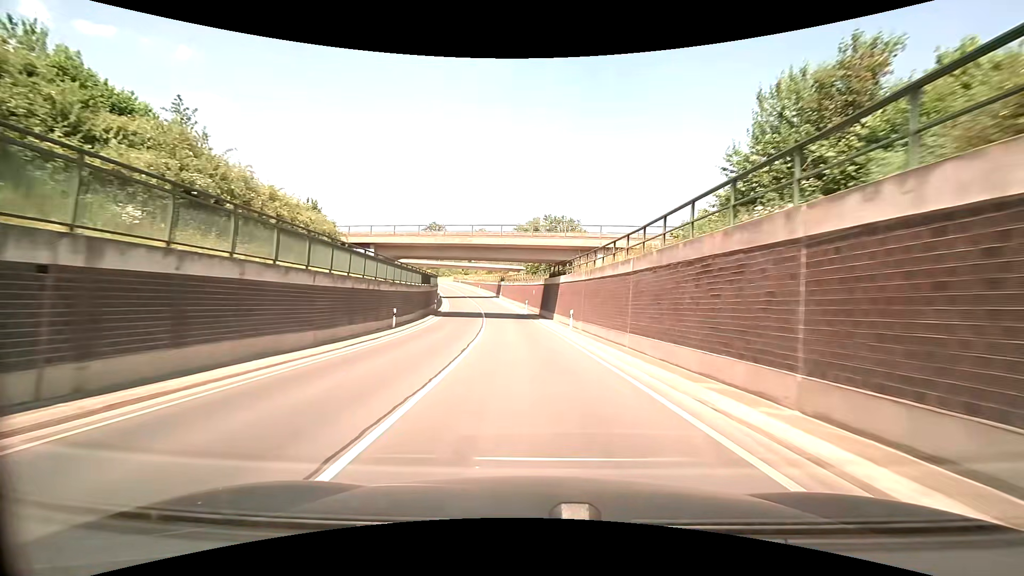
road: secondary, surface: asphalt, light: Day
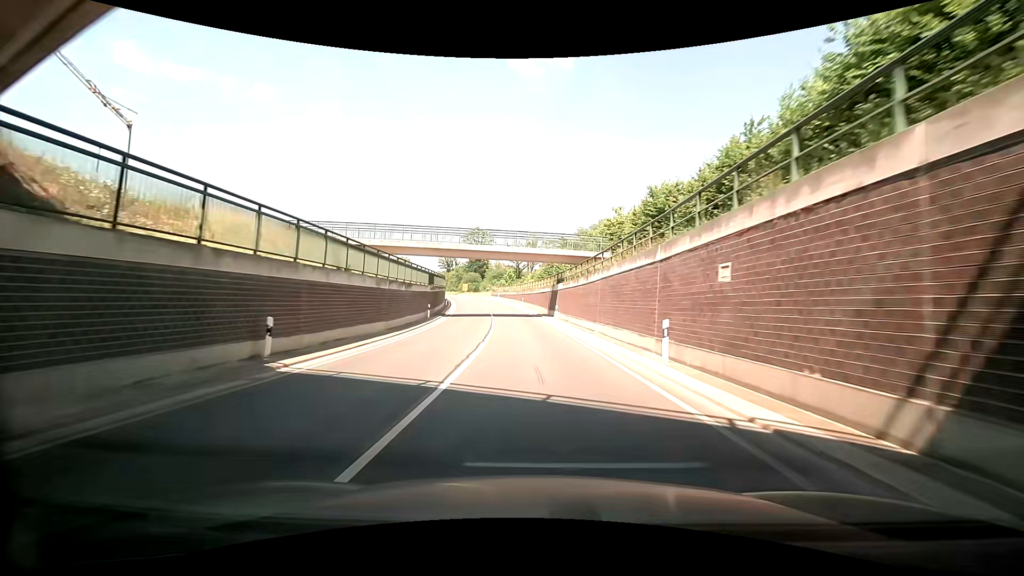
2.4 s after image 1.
(-2.6, +42.2) m; -7°
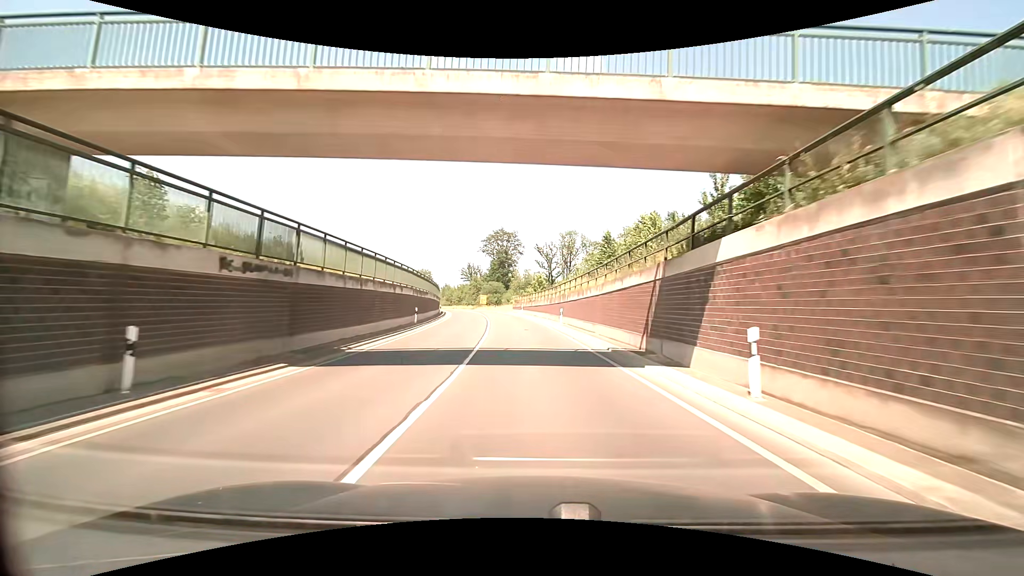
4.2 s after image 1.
(-0.5, +31.2) m; -3°
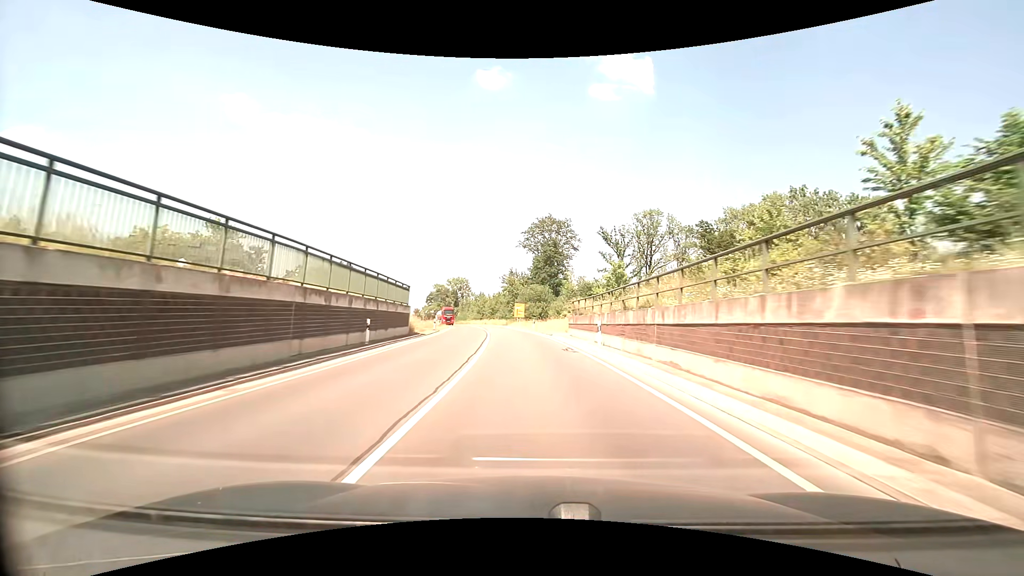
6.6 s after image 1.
(-1.9, +39.7) m; -6°
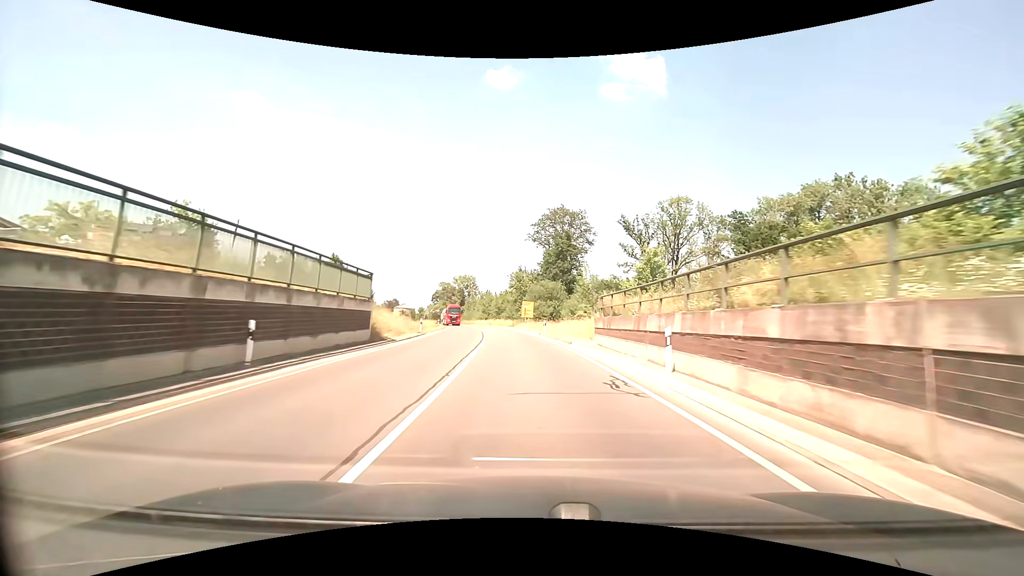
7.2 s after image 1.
(-0.1, +9.7) m; -1°
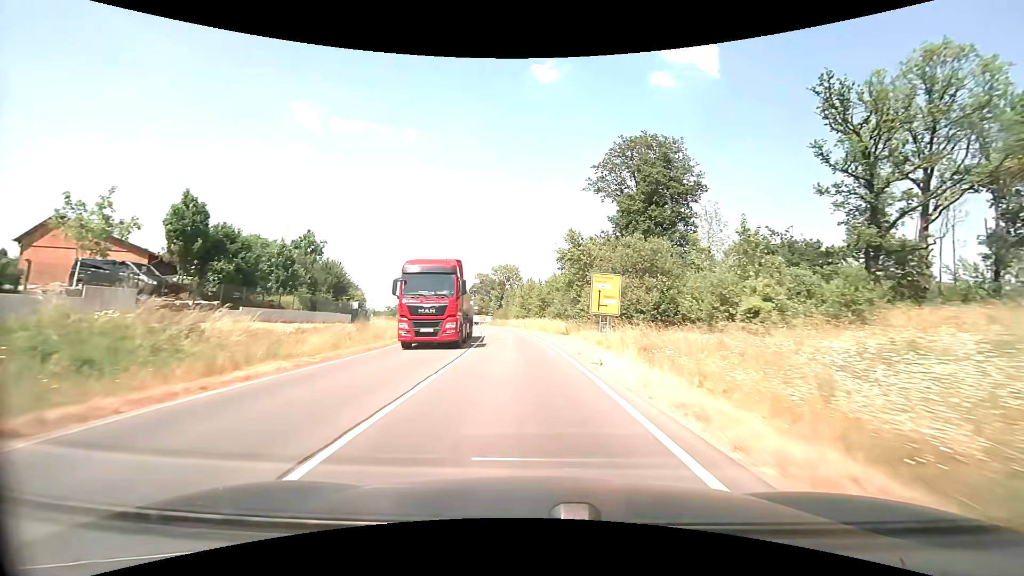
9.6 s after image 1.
(-1.4, +38.1) m; -5°
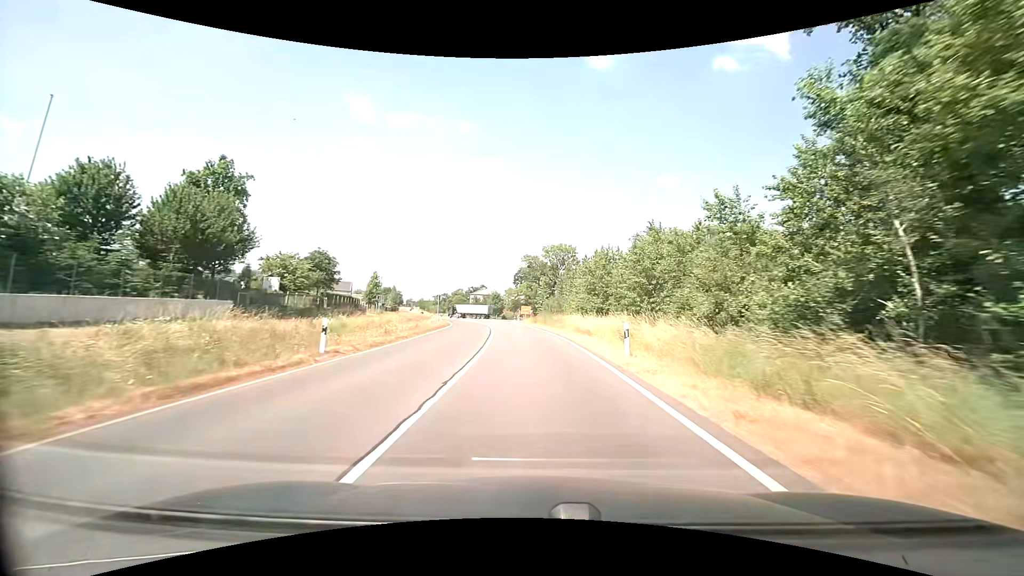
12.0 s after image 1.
(-2.1, +36.4) m; -7°
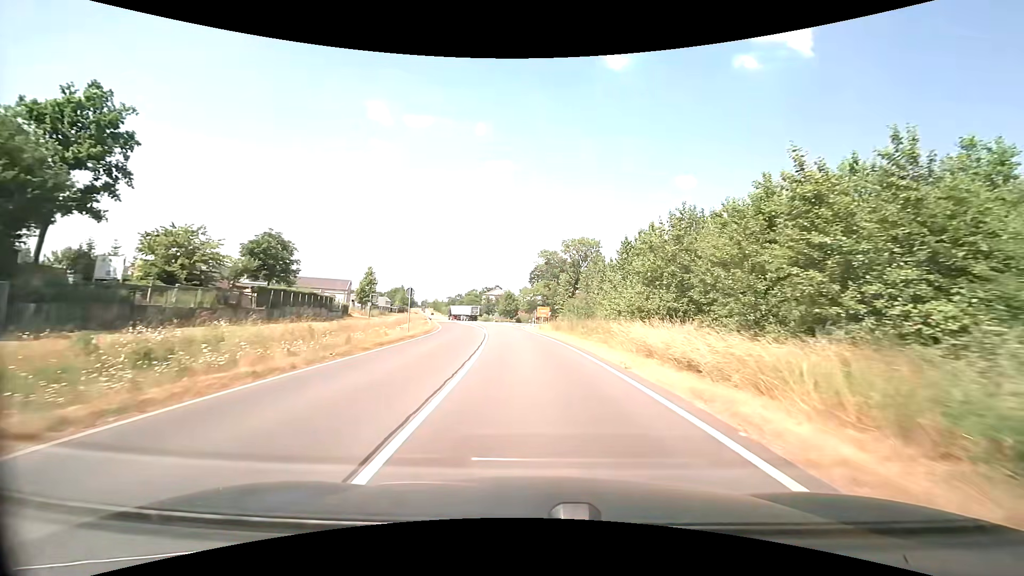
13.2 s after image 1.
(-0.2, +16.4) m; -2°
(0, +10) (0, +20) (-1, +30) (-2, +40) (-2, +50) (-3, +60) (-4, +70) (-4, +80) (-3, +90) (+1, +99) m
